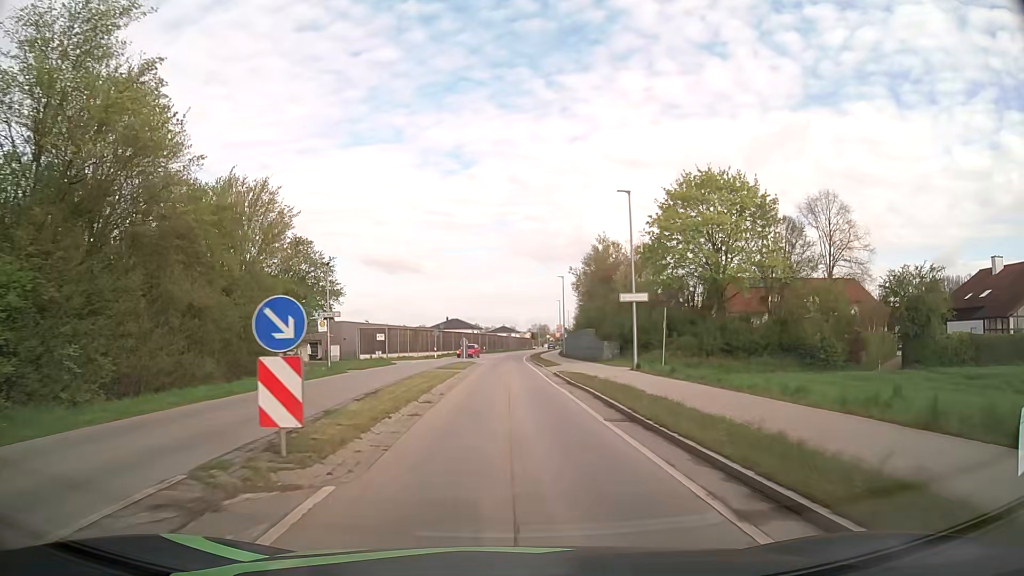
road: secondary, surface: asphalt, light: Day
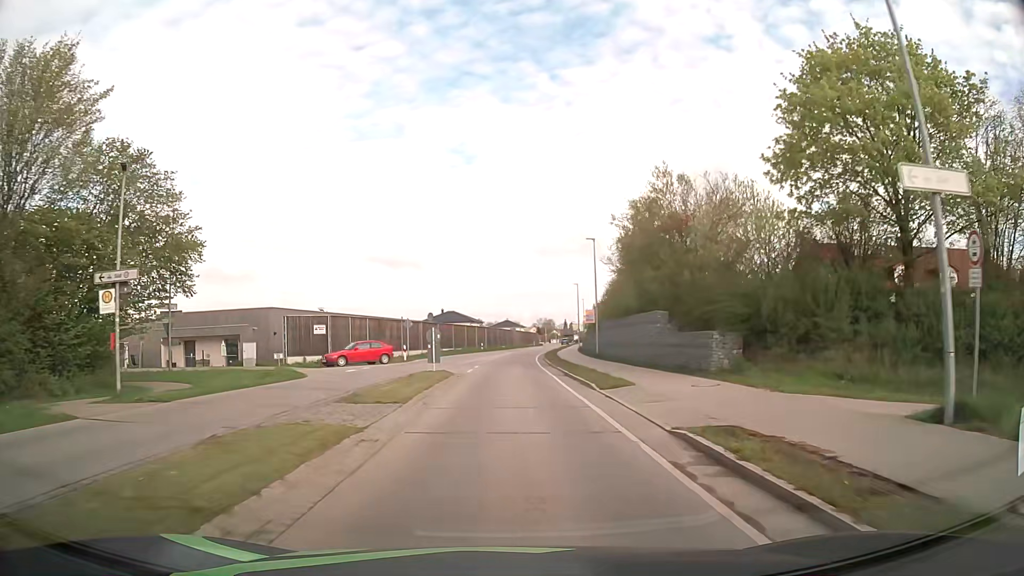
(-0.1, +22.3) m; -1°
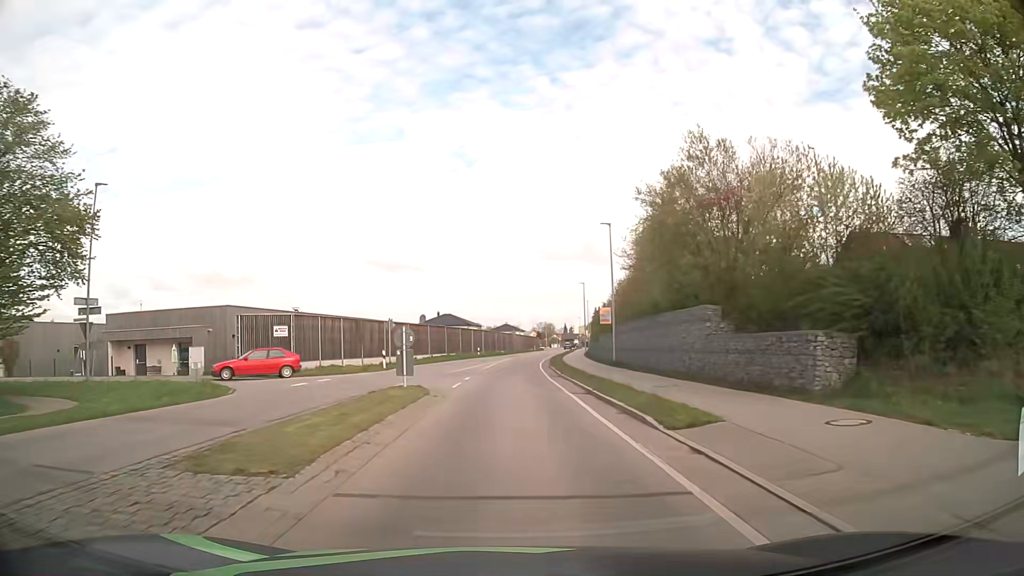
(0.0, +7.5) m; 0°
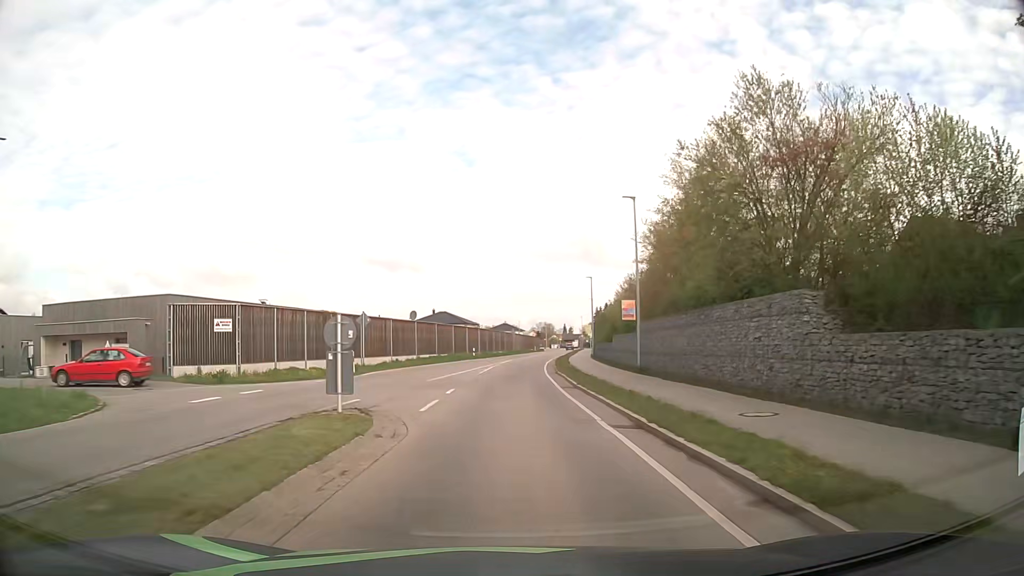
(0.0, +7.5) m; 0°
